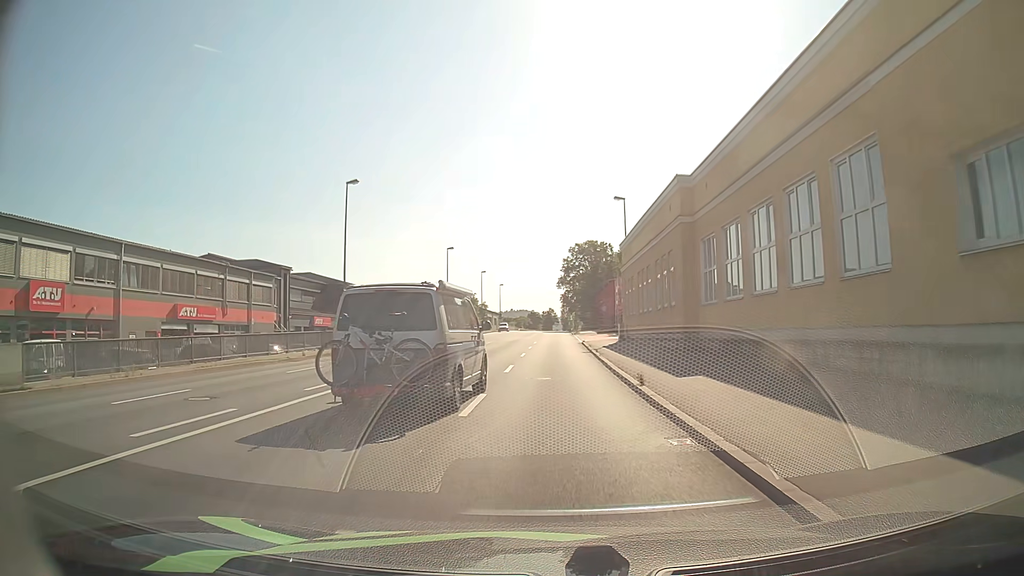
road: primary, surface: asphalt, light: Day
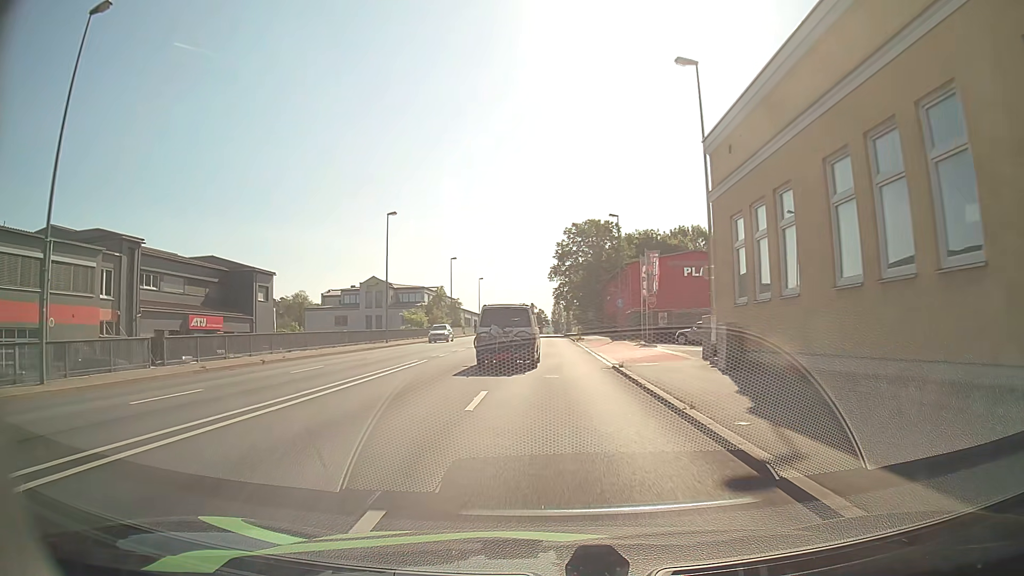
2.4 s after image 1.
(-0.1, +26.8) m; +1°
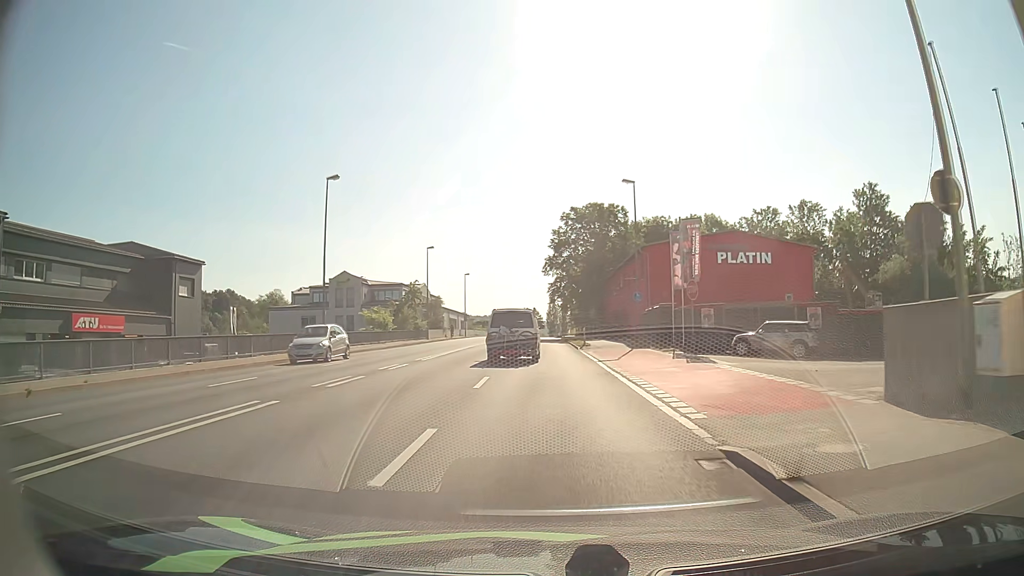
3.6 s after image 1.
(+0.1, +14.2) m; 0°
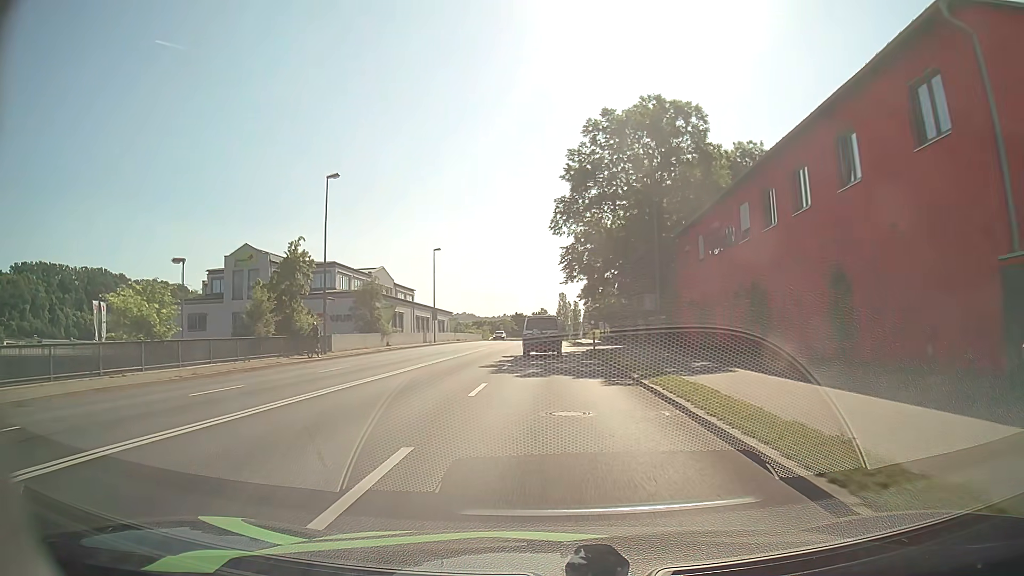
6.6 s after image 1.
(-0.3, +37.7) m; -1°
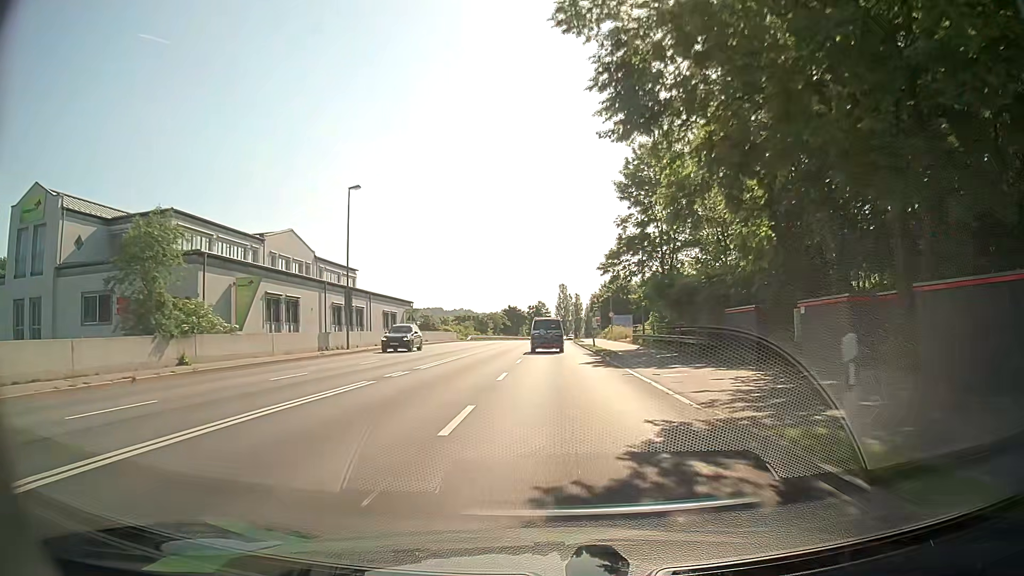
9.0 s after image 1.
(-0.1, +32.3) m; 0°
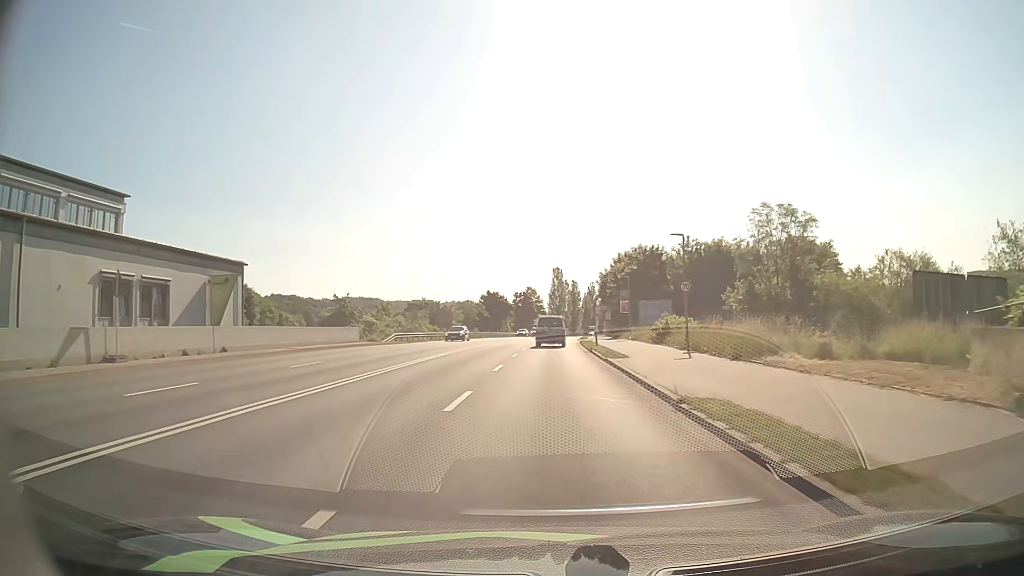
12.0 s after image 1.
(+0.4, +43.2) m; 0°
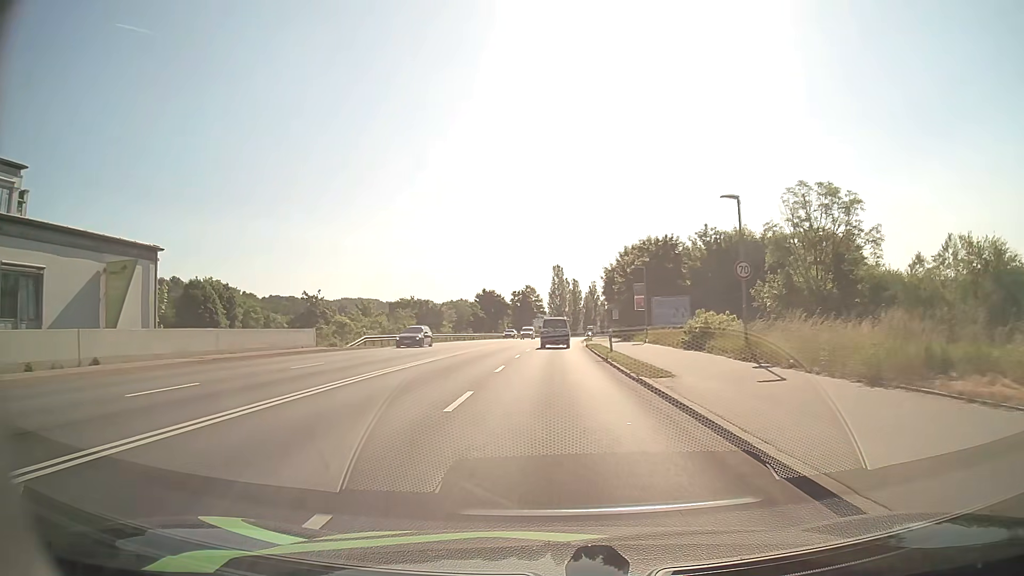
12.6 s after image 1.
(+0.1, +9.0) m; 0°
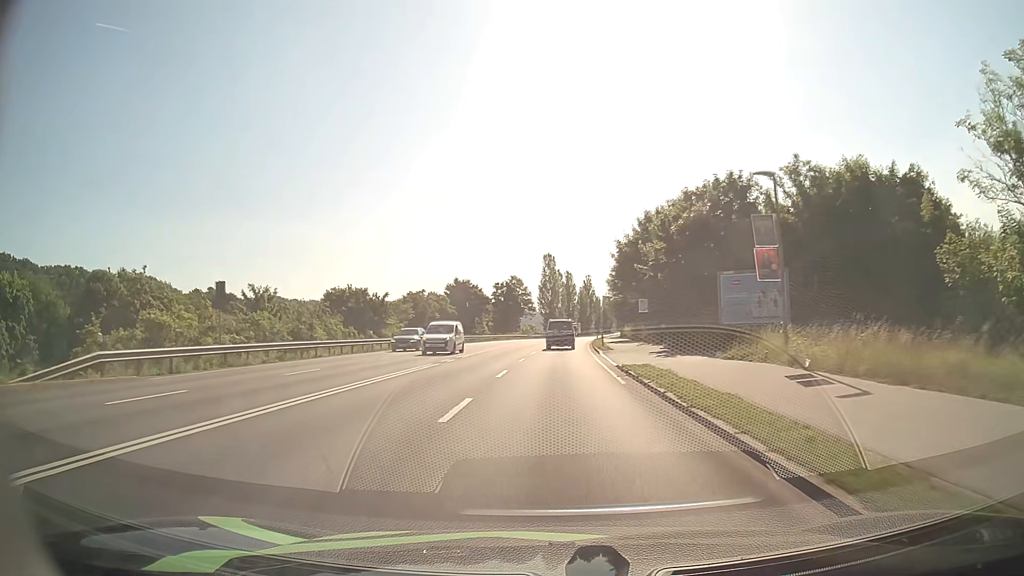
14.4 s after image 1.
(+0.2, +27.9) m; +1°
(0, +10) (0, +20) (0, +30) (+1, +40) (+1, +50) (+2, +60) (+2, +70) (+3, +80) (+4, +90) (+5, +100) m
